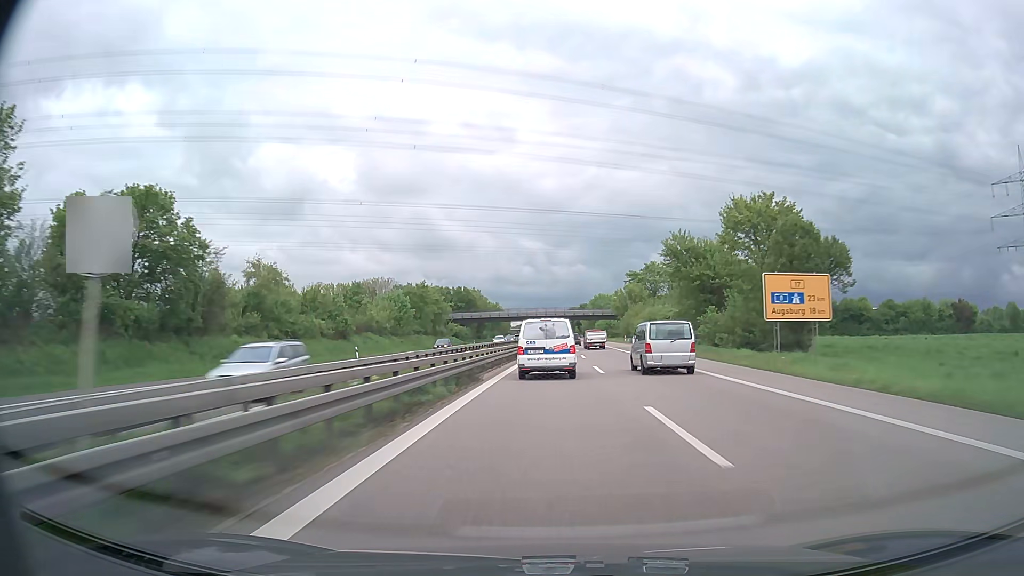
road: trunk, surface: asphalt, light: Day
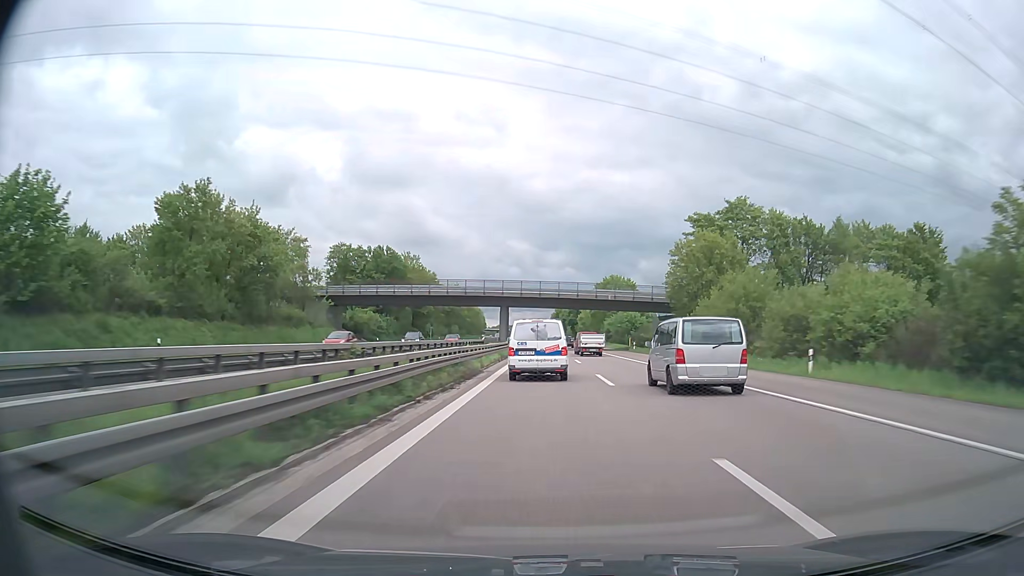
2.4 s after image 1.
(+1.5, +77.5) m; +1°
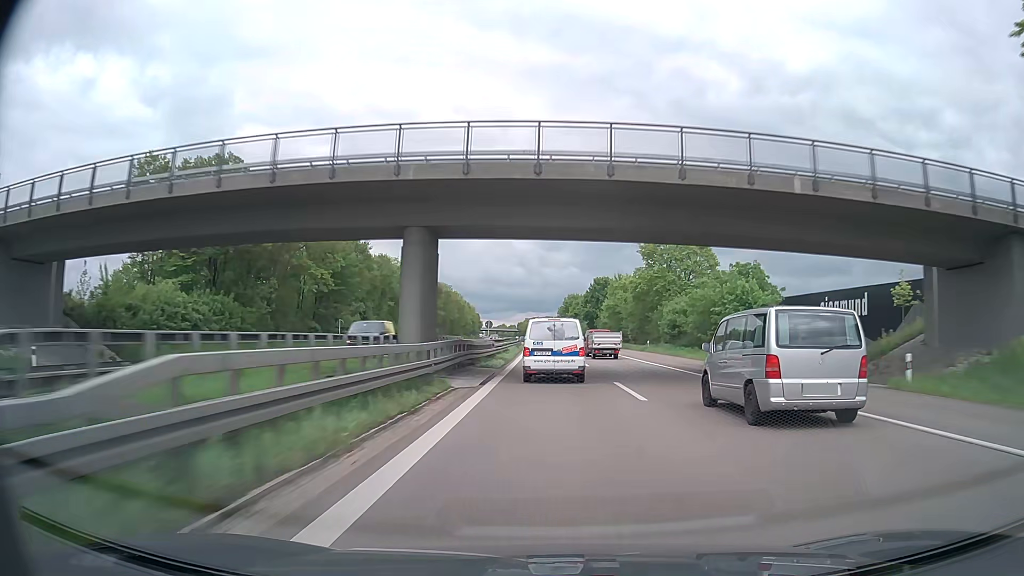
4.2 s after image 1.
(-0.3, +58.7) m; 0°
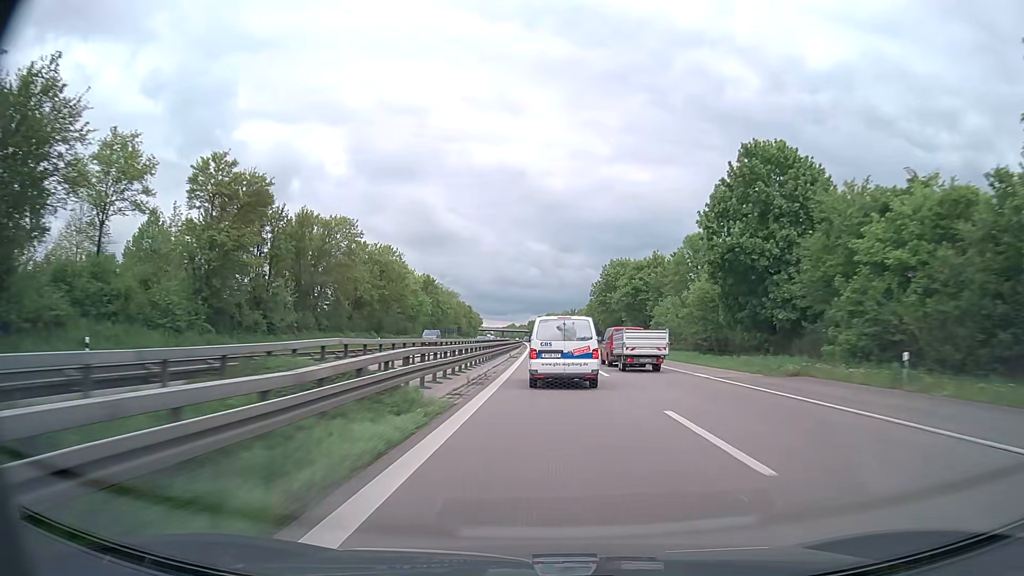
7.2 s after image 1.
(-0.6, +98.0) m; -1°
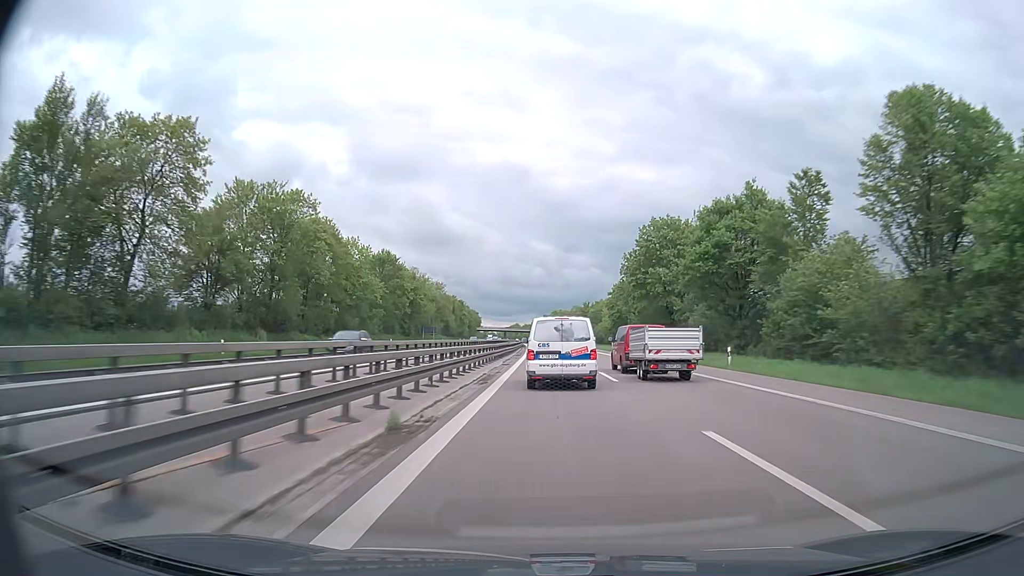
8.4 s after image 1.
(0.0, +38.9) m; 0°
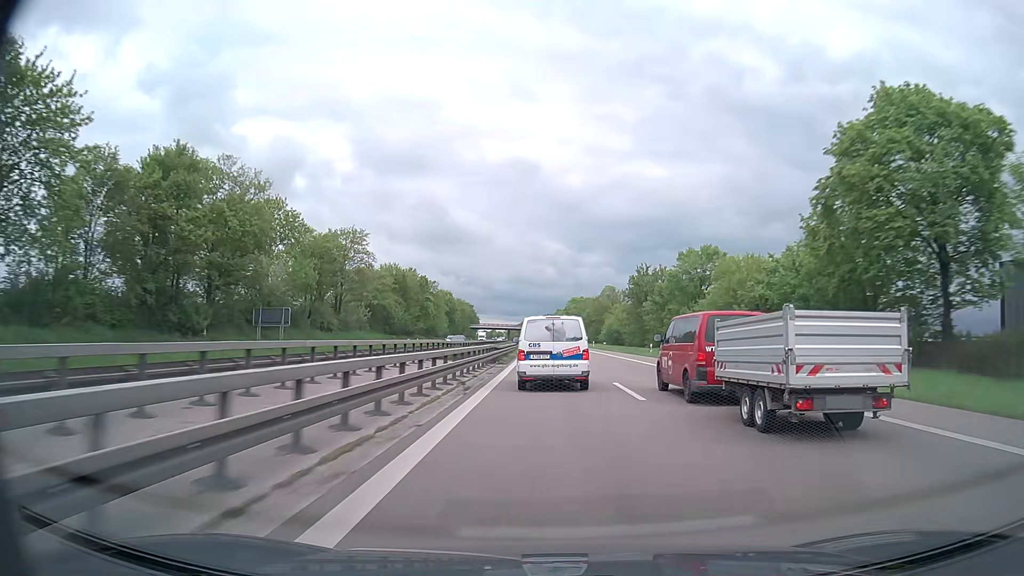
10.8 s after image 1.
(-0.7, +78.9) m; -1°
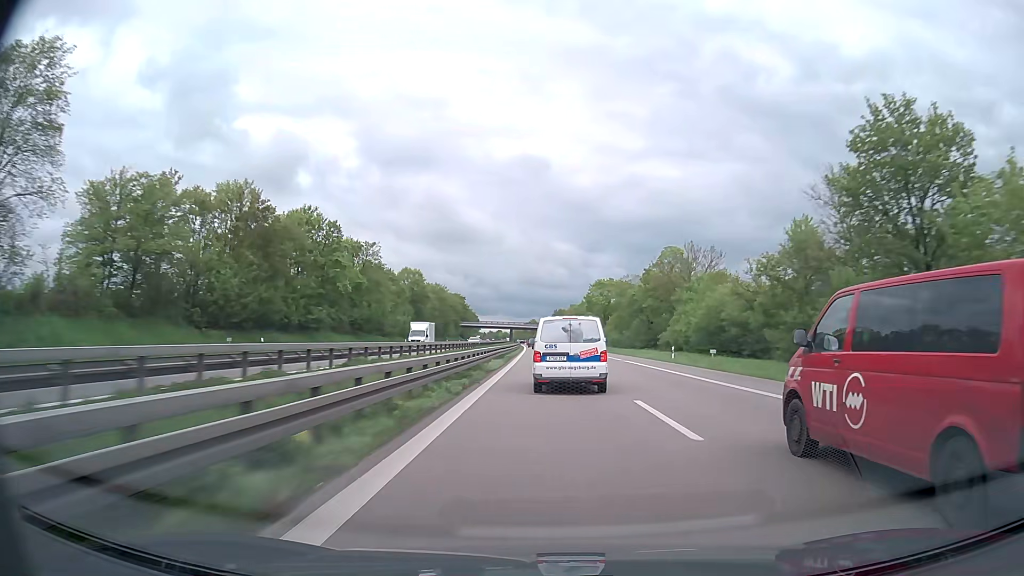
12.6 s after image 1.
(-0.6, +59.9) m; -1°
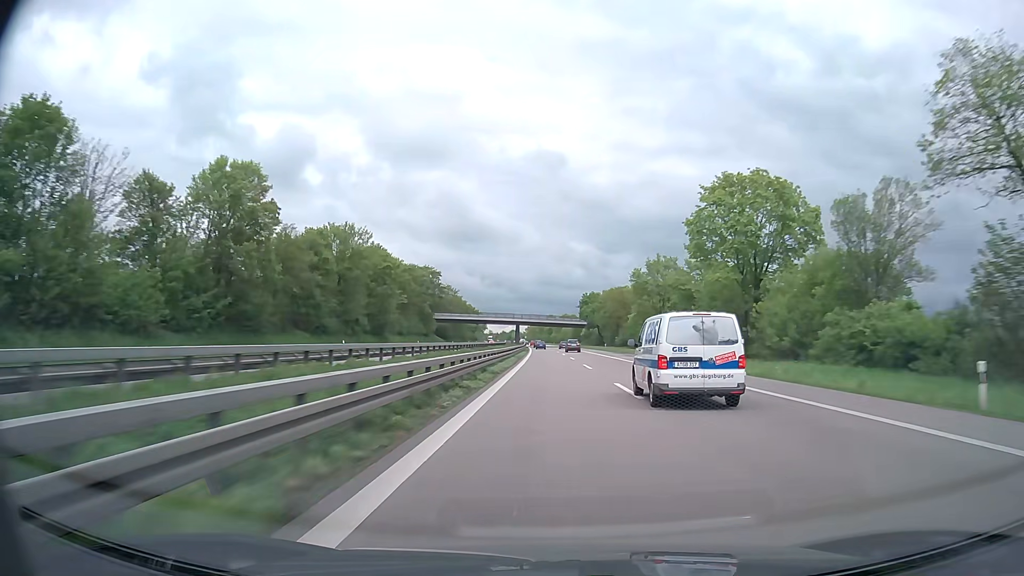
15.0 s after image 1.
(-1.2, +83.5) m; -2°
(0, +10) (0, +20) (0, +30) (0, +40) (0, +50) (0, +60) (0, +70) (0, +80) (-1, +90) (-1, +100) m
